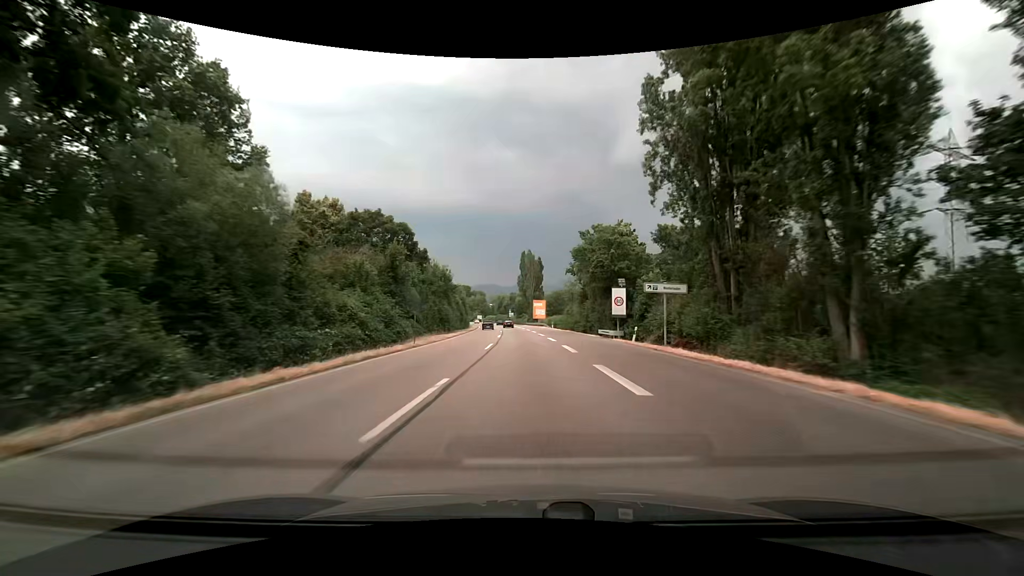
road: trunk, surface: asphalt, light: Day
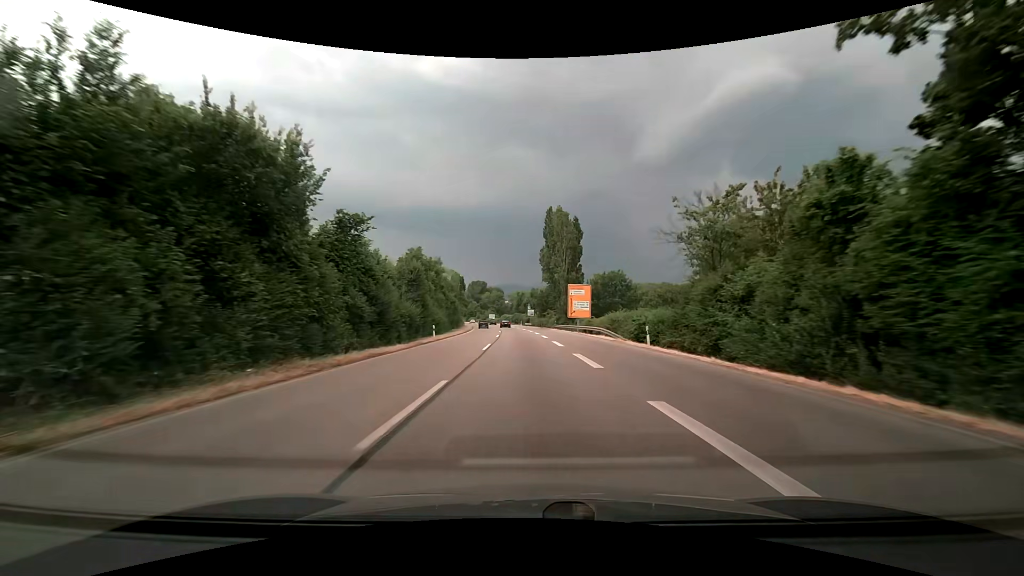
(-1.1, +54.2) m; -3°
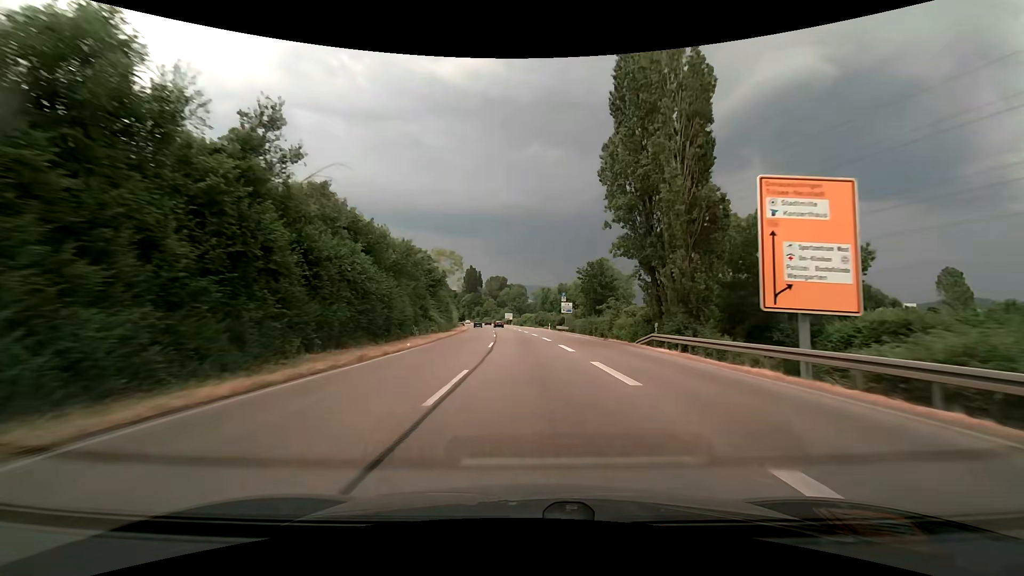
(-1.2, +51.5) m; -3°
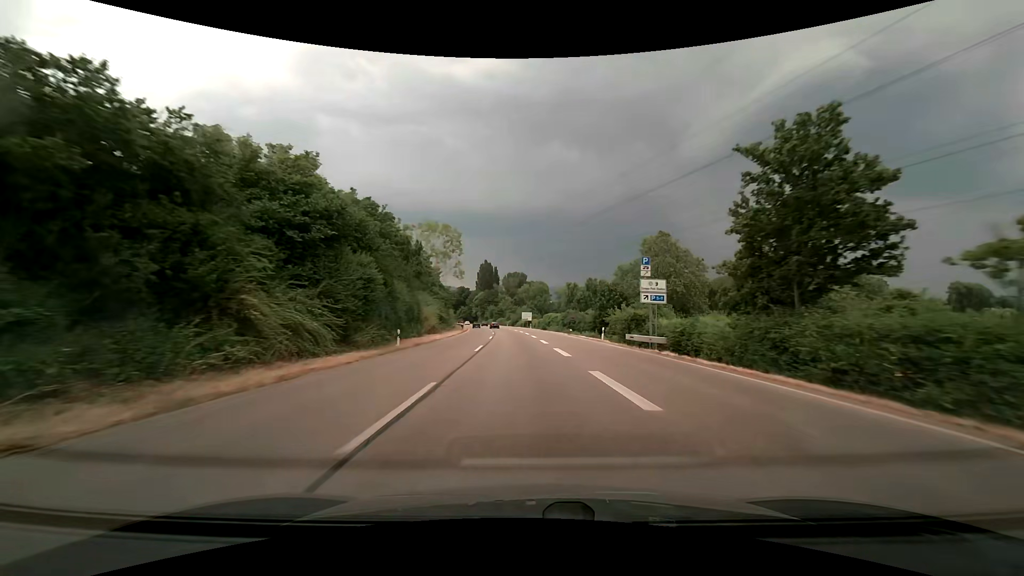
(-0.7, +38.9) m; -2°
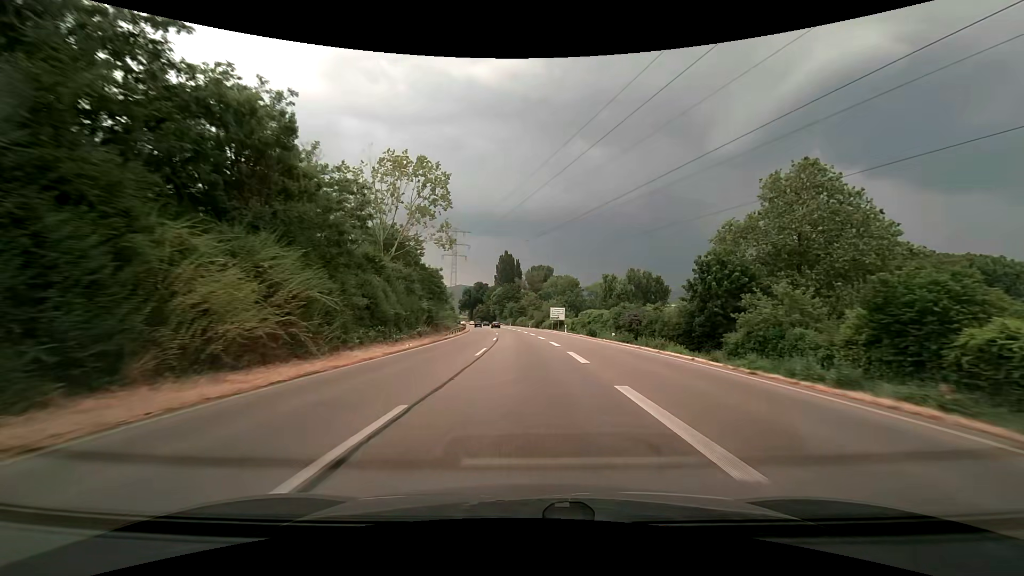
(-0.9, +39.2) m; -3°
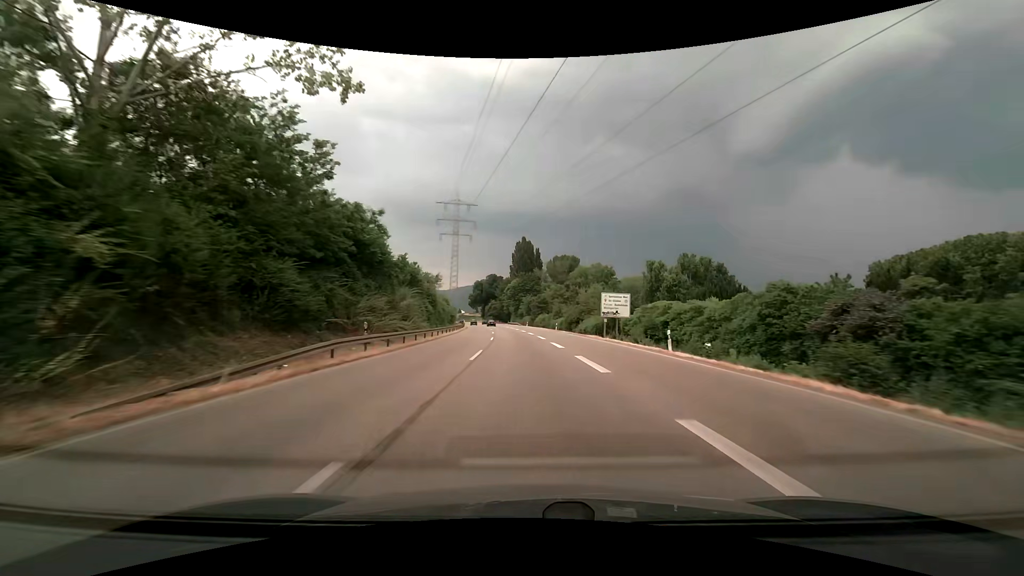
(-0.8, +39.5) m; -2°
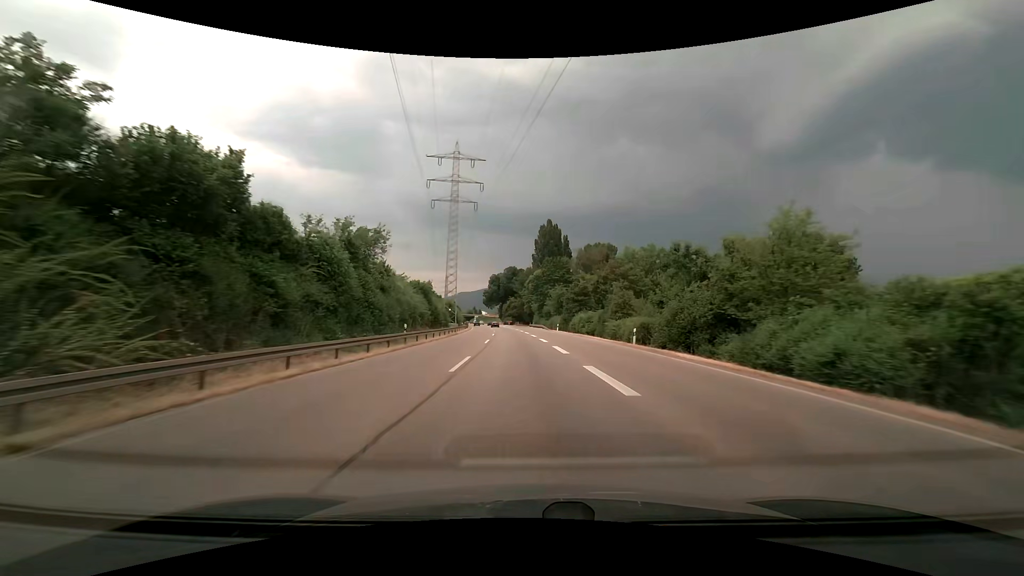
(-0.8, +39.7) m; -3°
